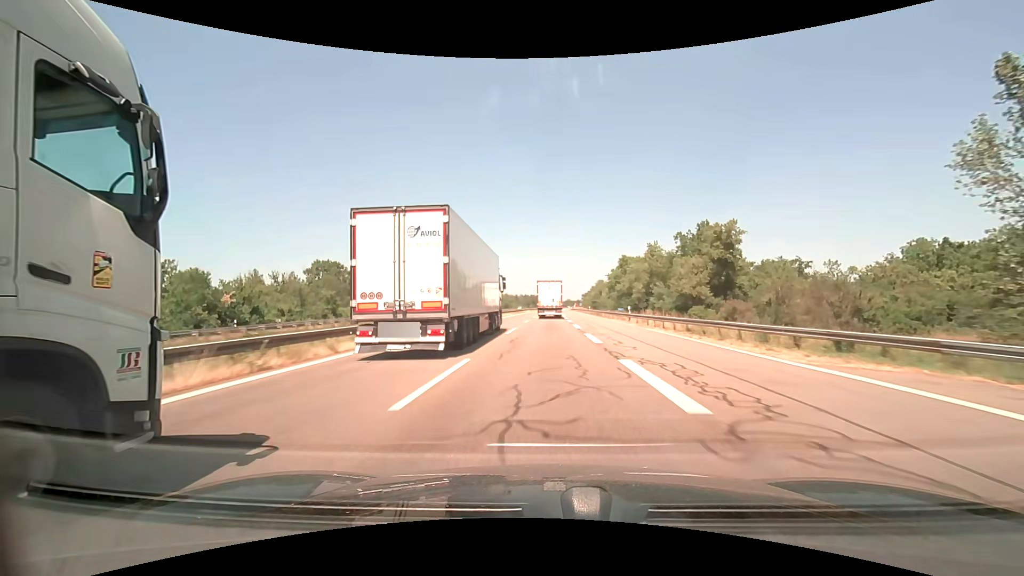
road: motorway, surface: asphalt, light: Day
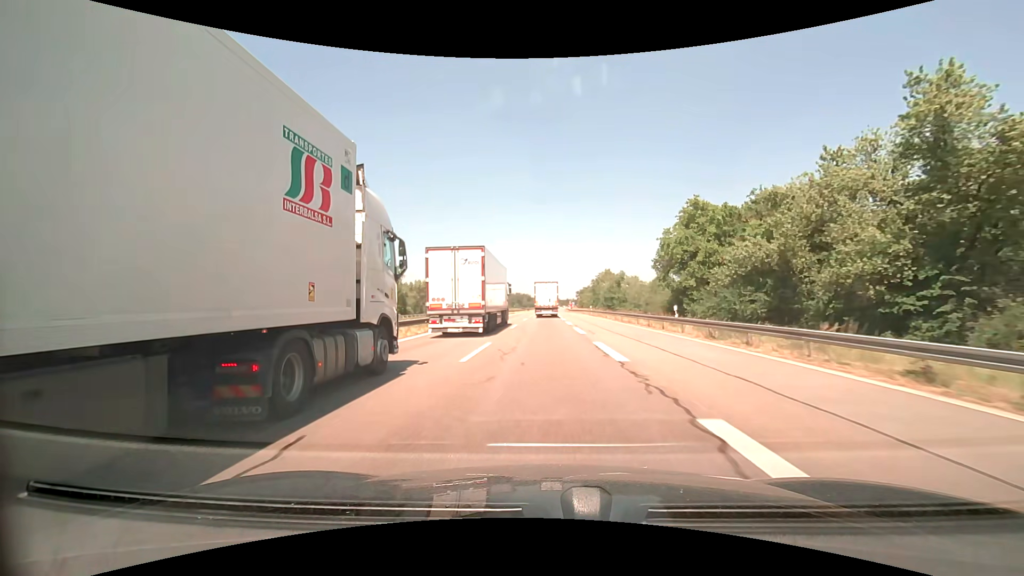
(+0.7, +66.4) m; +1°
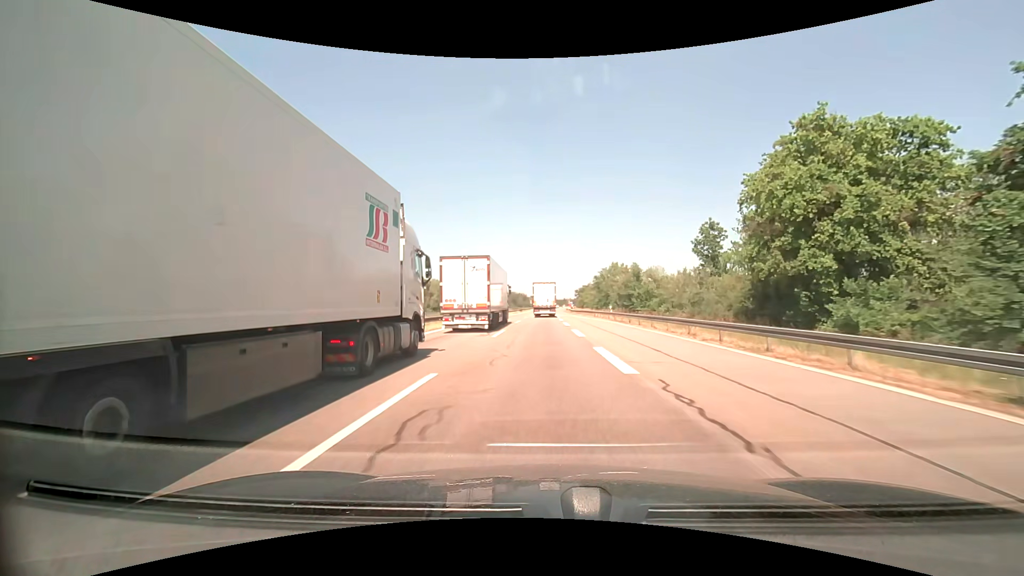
(+0.1, +26.2) m; 0°
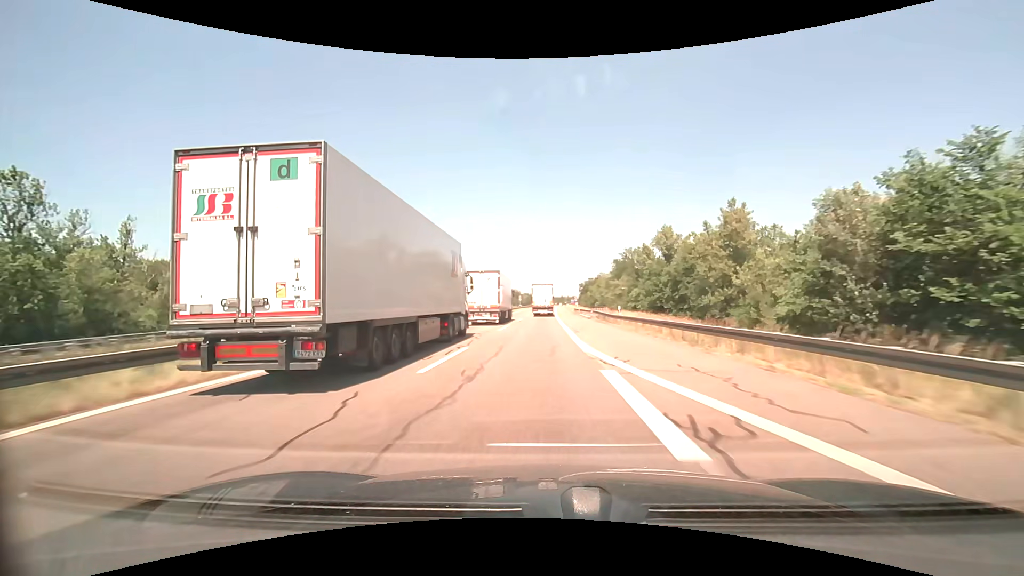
(+0.4, +65.4) m; +1°
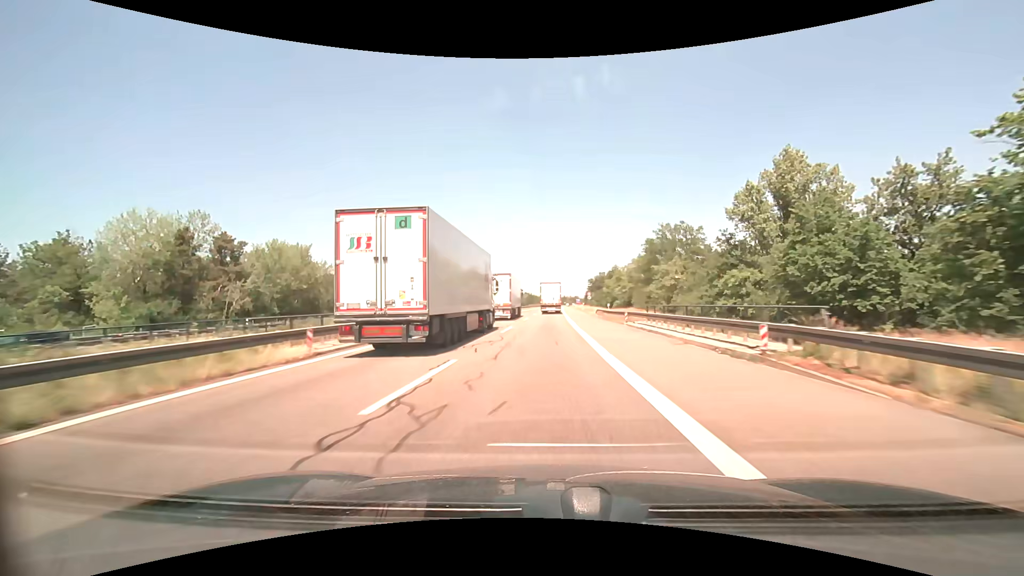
(-0.2, +39.8) m; 0°
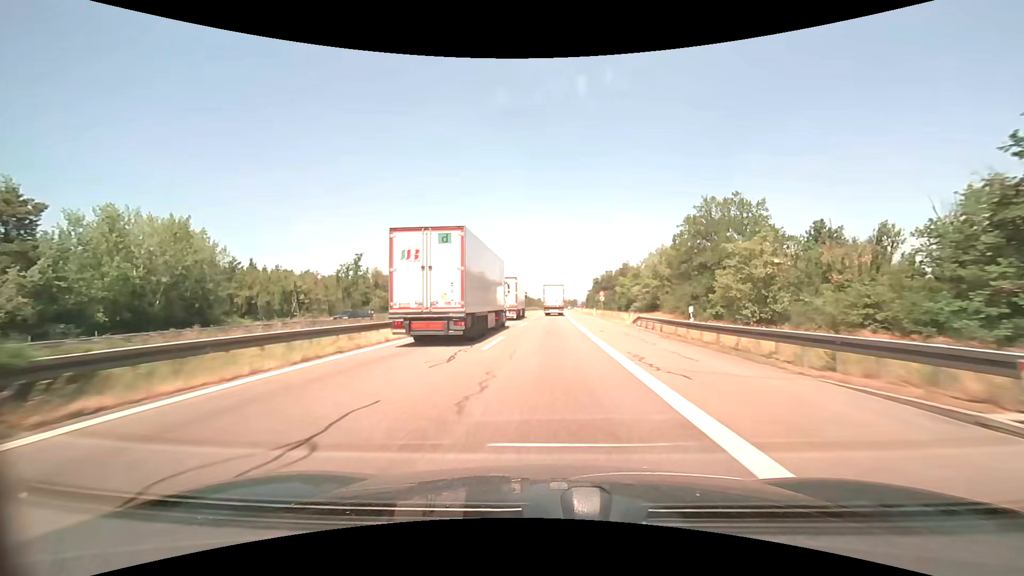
(+0.1, +26.9) m; 0°
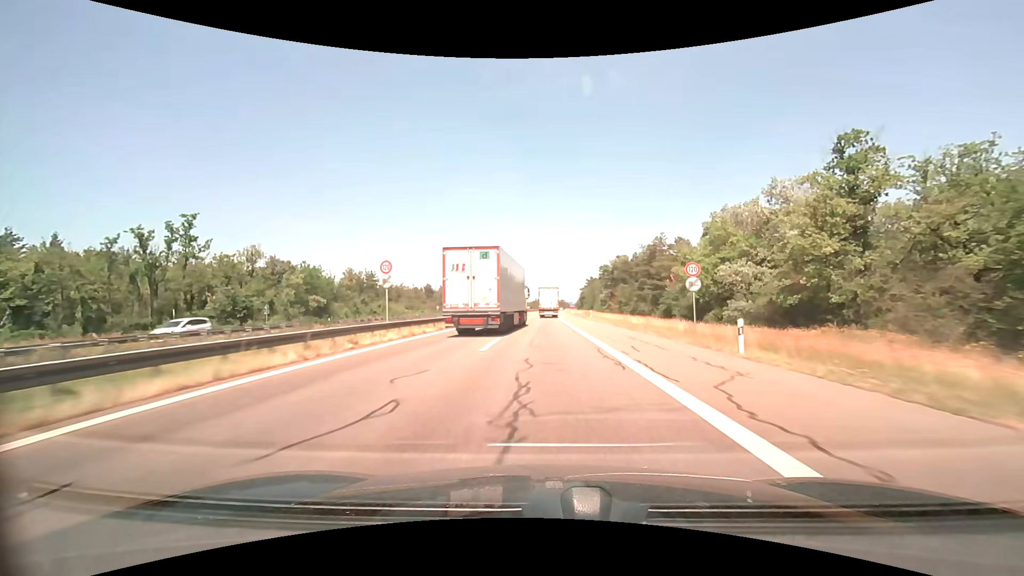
(+0.7, +54.2) m; +2°
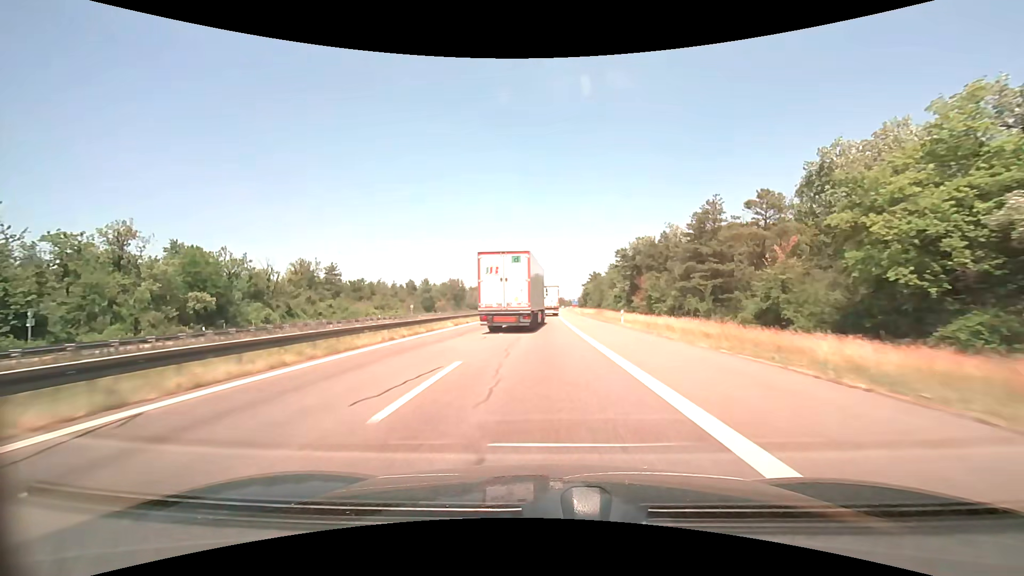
(+0.1, +27.3) m; 0°
(0, +10) (0, +20) (0, +30) (0, +40) (0, +50) (0, +60) (0, +70) (0, +80) (0, +90) (0, +100) m
